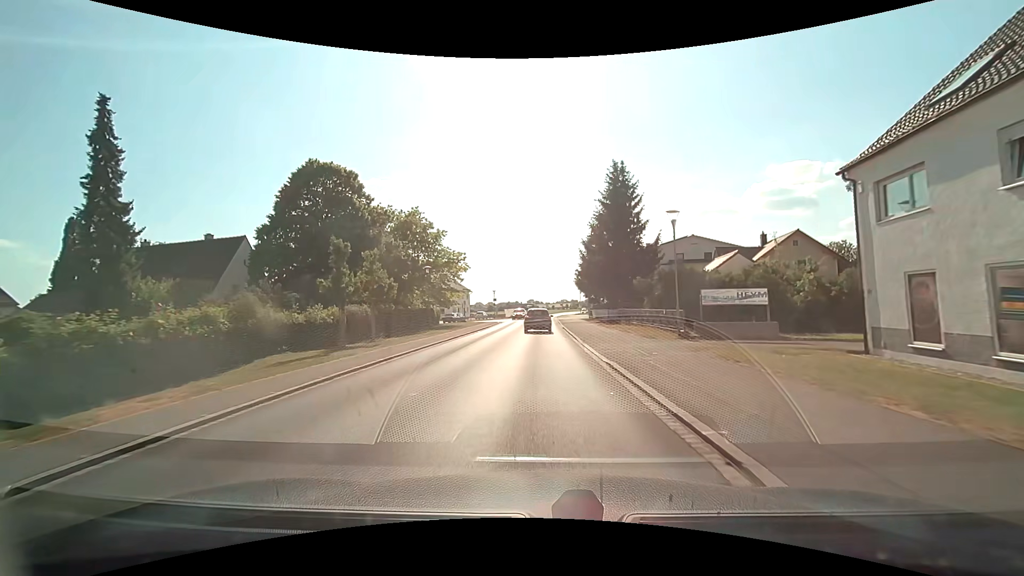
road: tertiary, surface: asphalt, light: Day
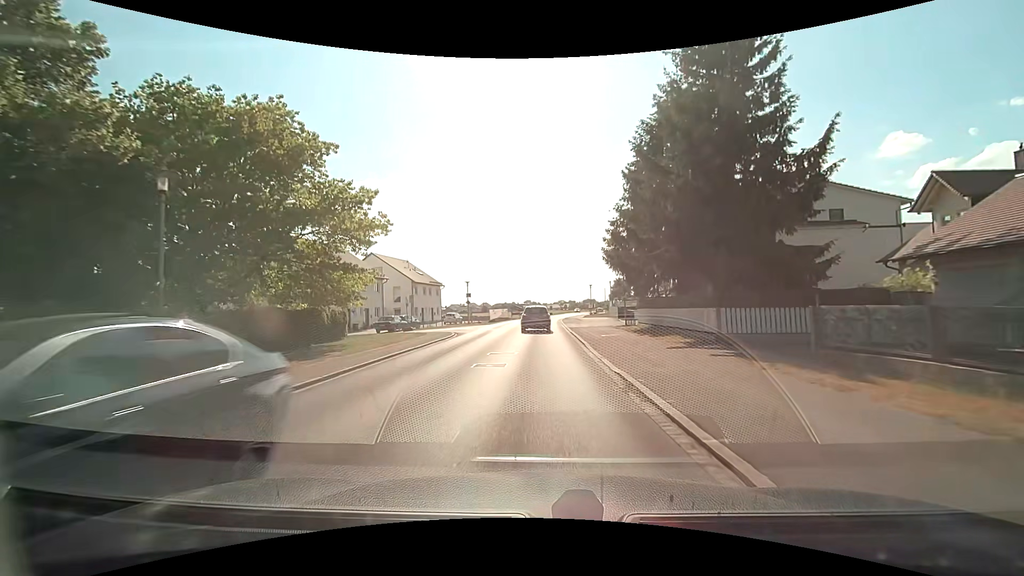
(+0.1, +28.6) m; 0°
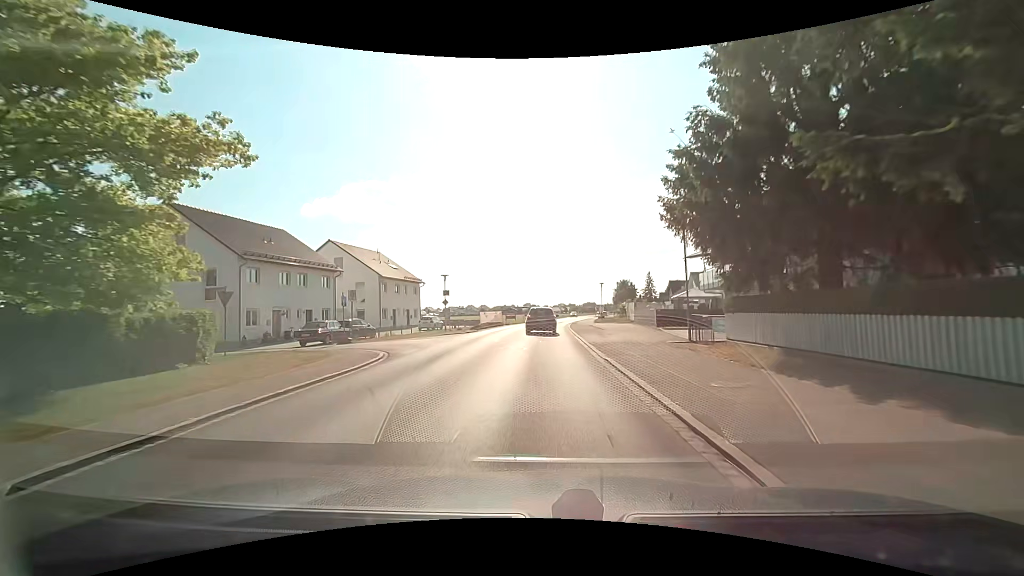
(0.0, +14.1) m; 0°
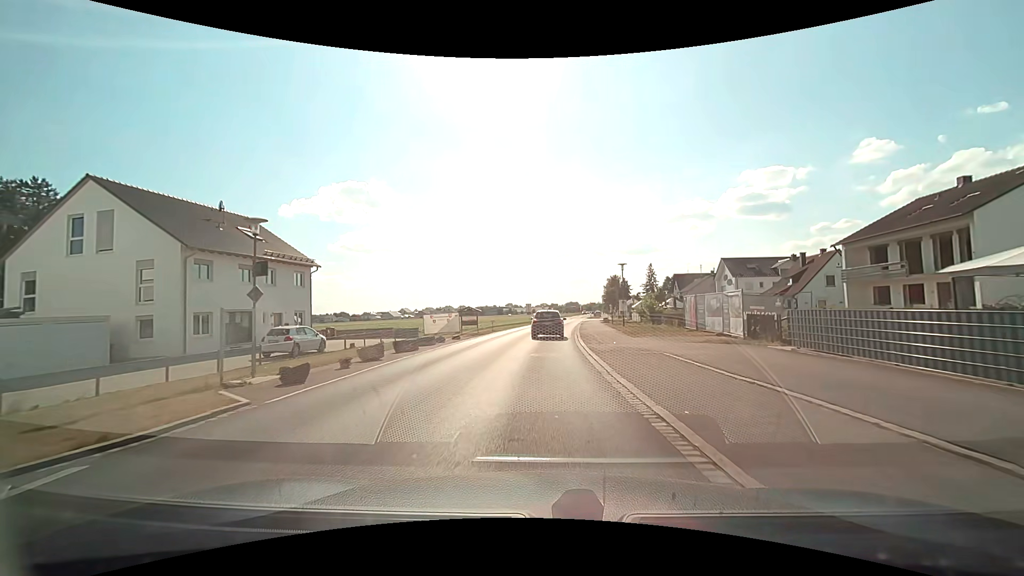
(+0.3, +27.6) m; +2°
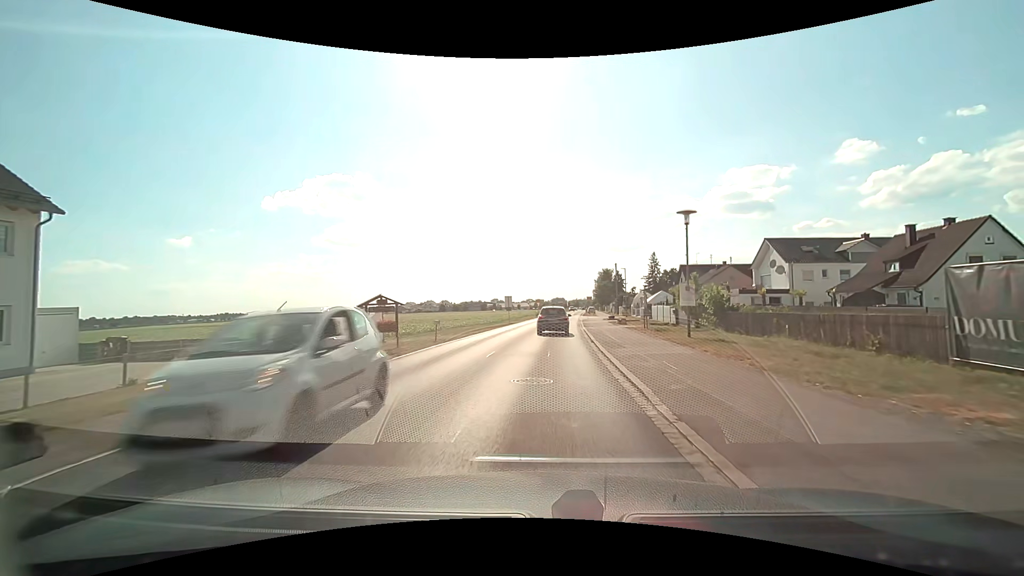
(+0.2, +20.0) m; +1°
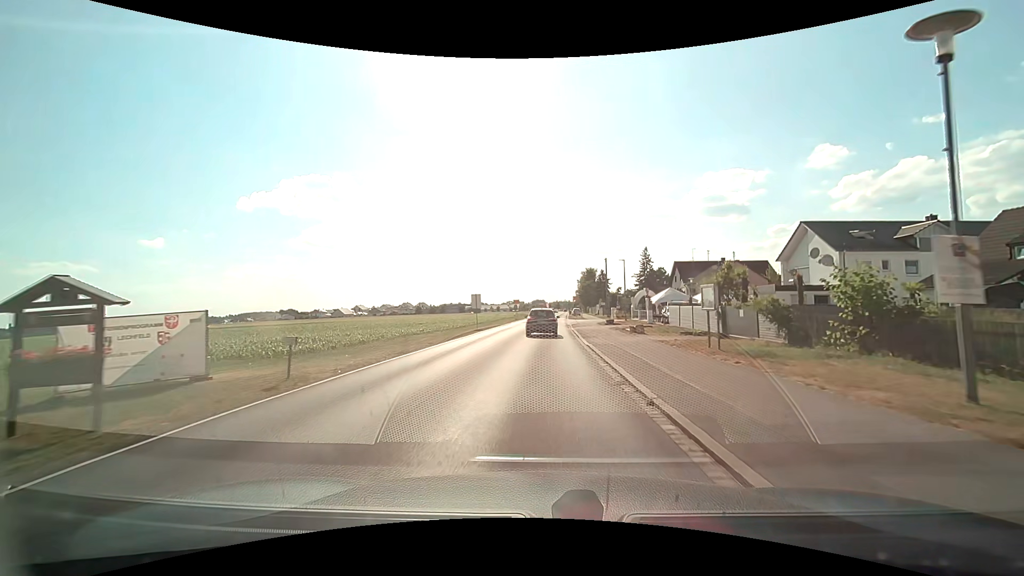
(+0.3, +13.4) m; +2°
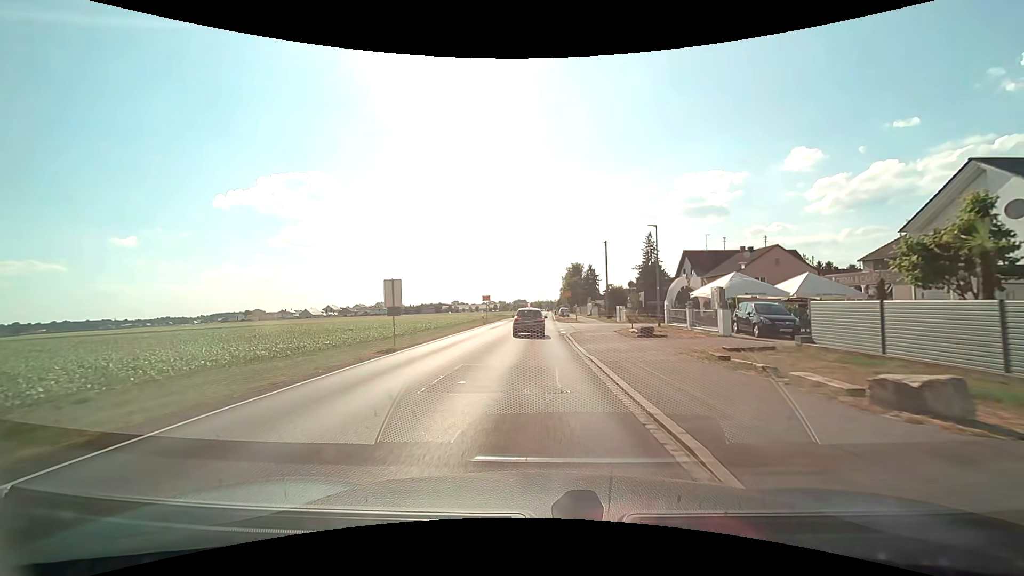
(+0.4, +20.9) m; +2°
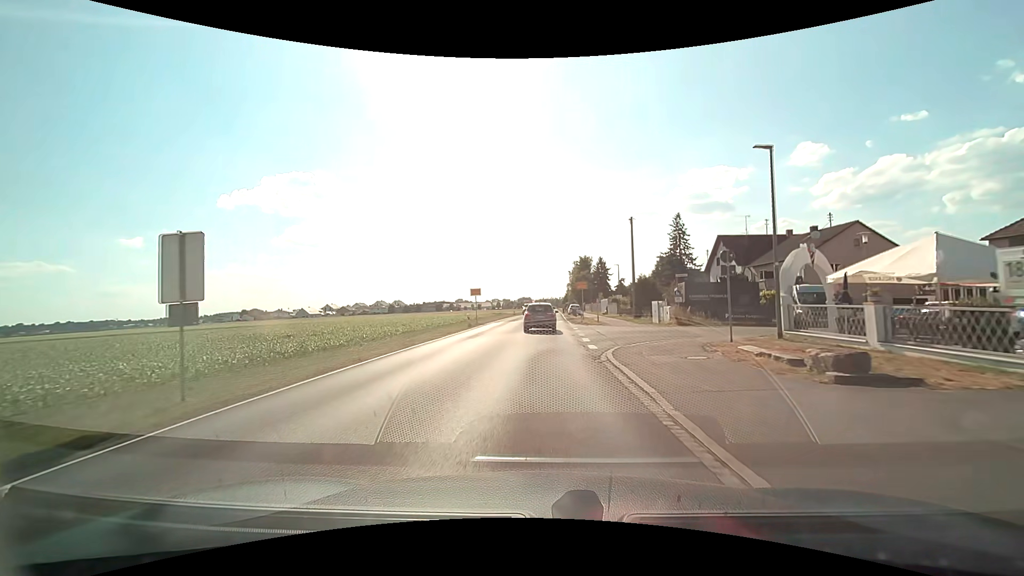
(-0.1, +14.3) m; -1°
(0, +10) (0, +20) (0, +30) (+1, +40) (+1, +50) (+1, +60) (+2, +70) (+2, +80) (+2, +90) (+3, +100) m
